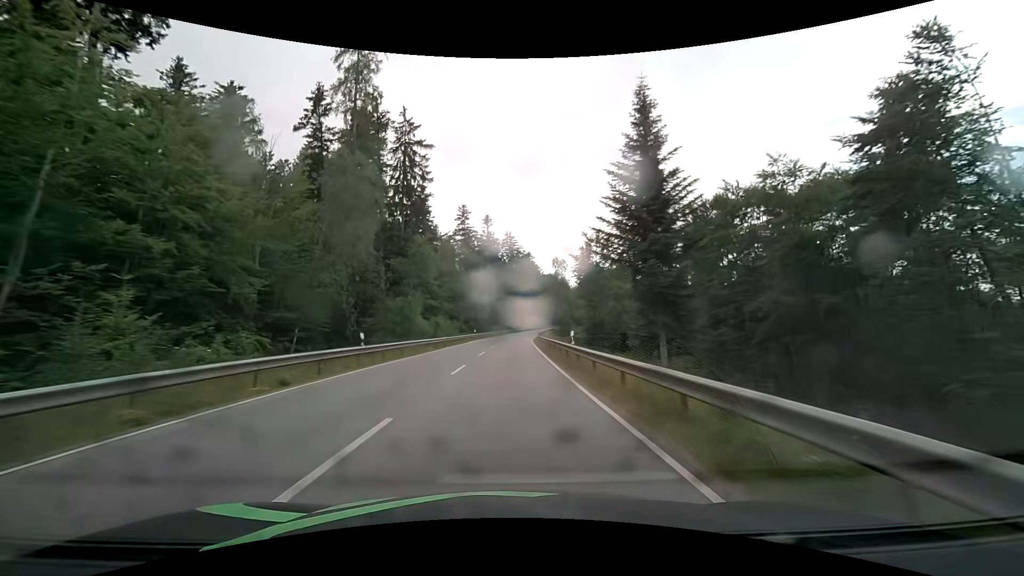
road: secondary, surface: asphalt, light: Day
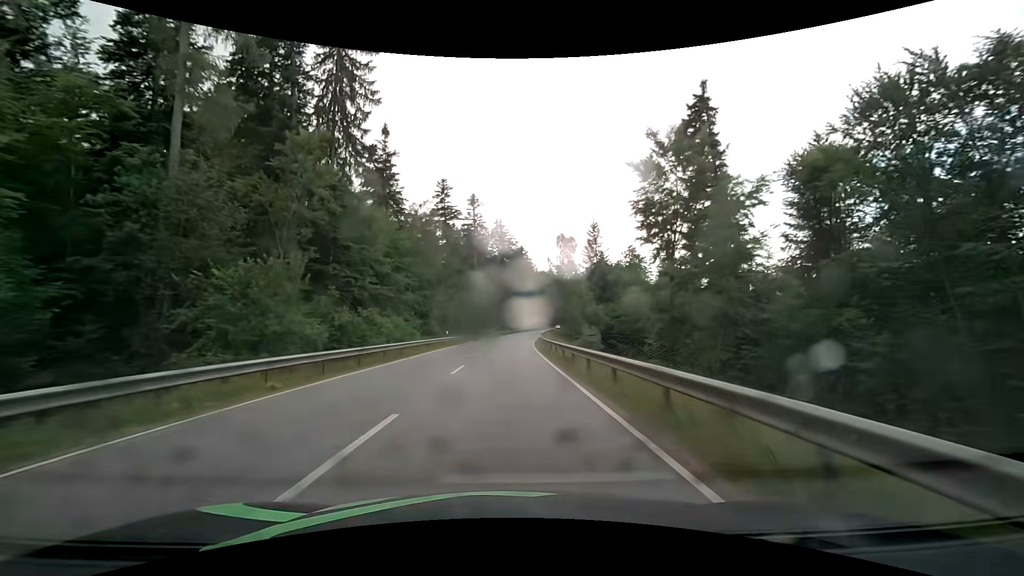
(+0.2, +23.6) m; +1°
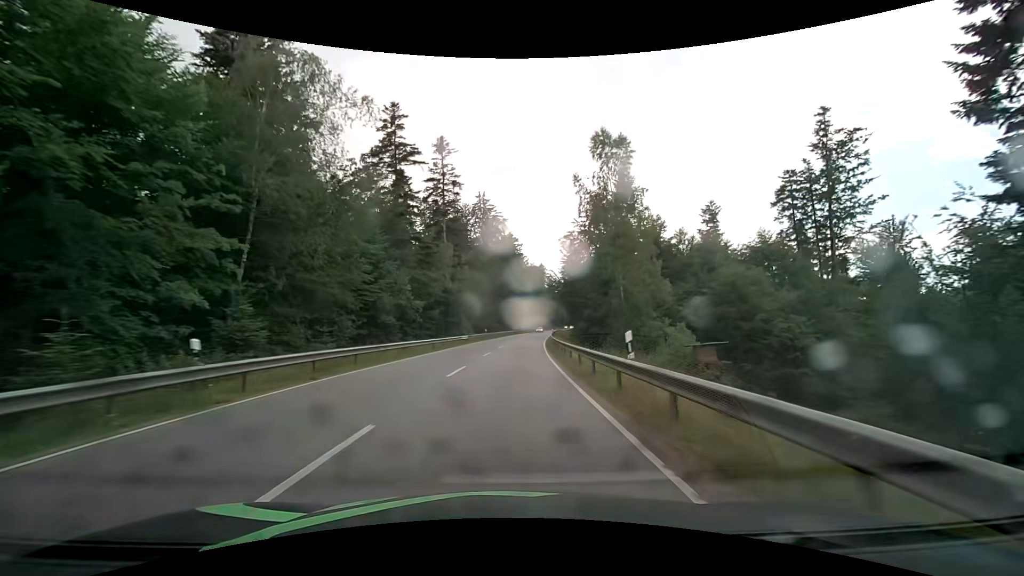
(+0.4, +37.2) m; +2°
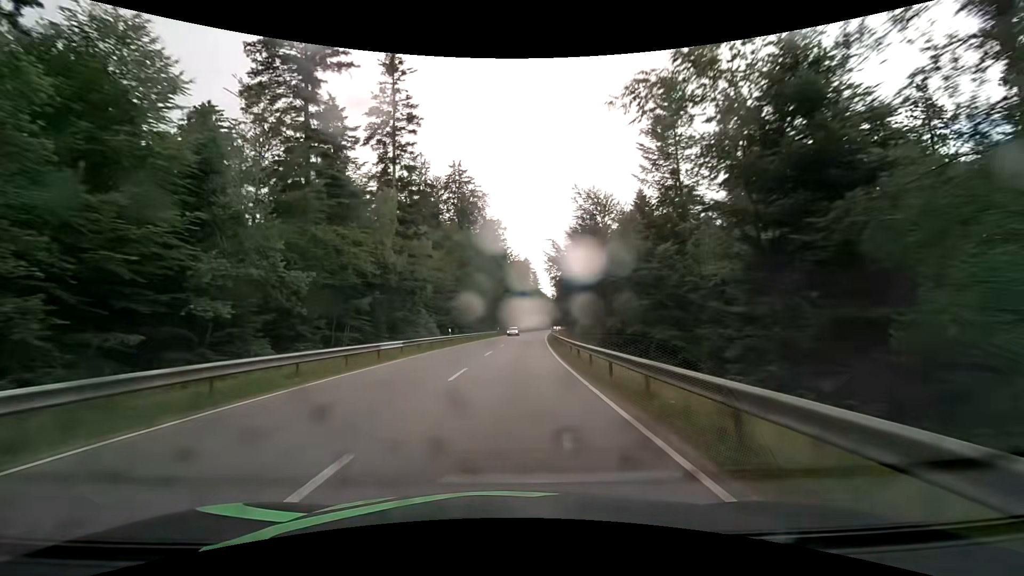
(+0.3, +25.8) m; +2°
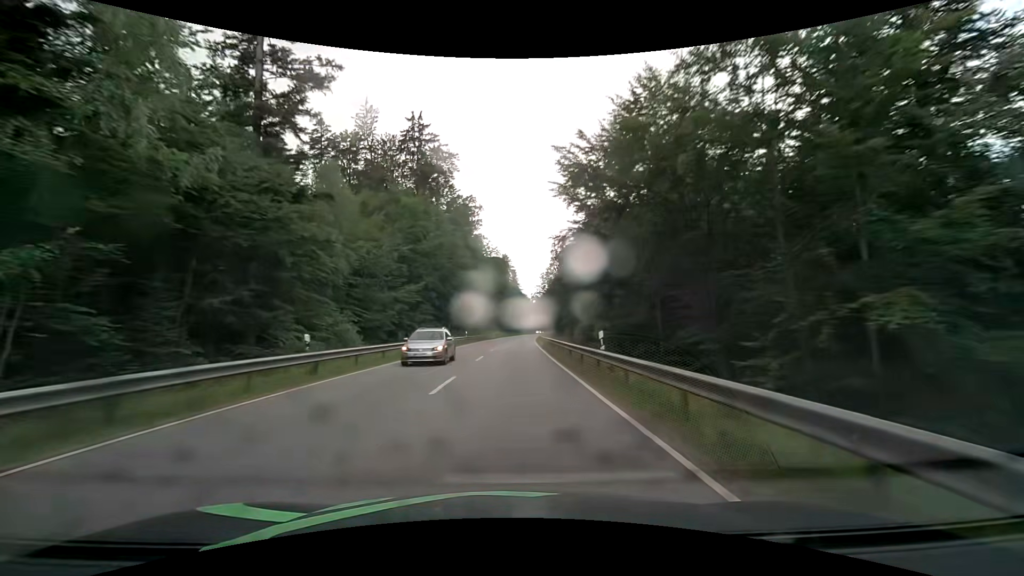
(+0.6, +26.5) m; +2°
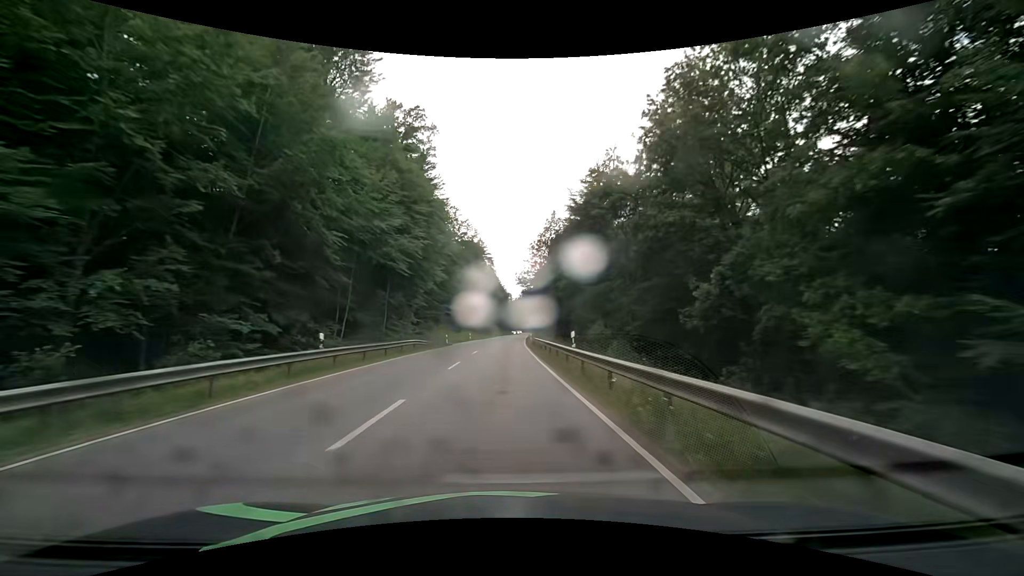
(+1.2, +40.8) m; +3°
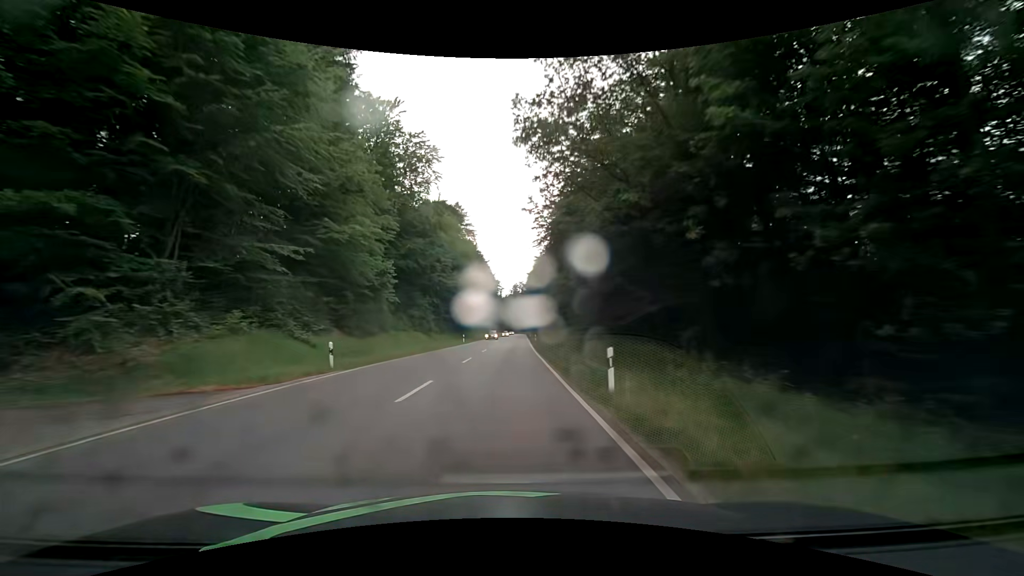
(+0.7, +56.2) m; +1°
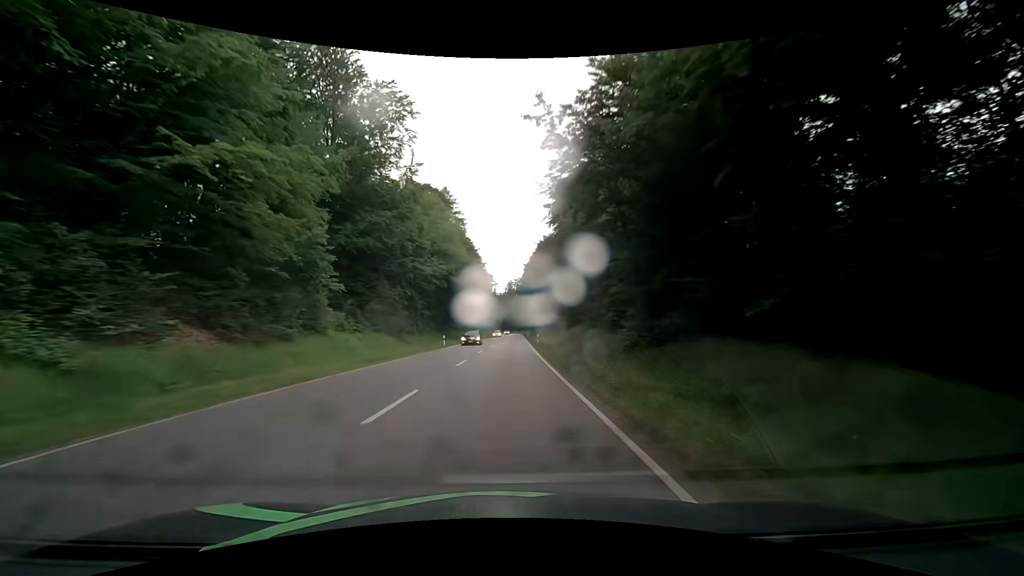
(+0.1, +14.2) m; 0°
(0, +10) (0, +20) (0, +30) (+1, +40) (+1, +50) (+1, +60) (+1, +70) (+2, +80) (+2, +90) (+2, +100) m
